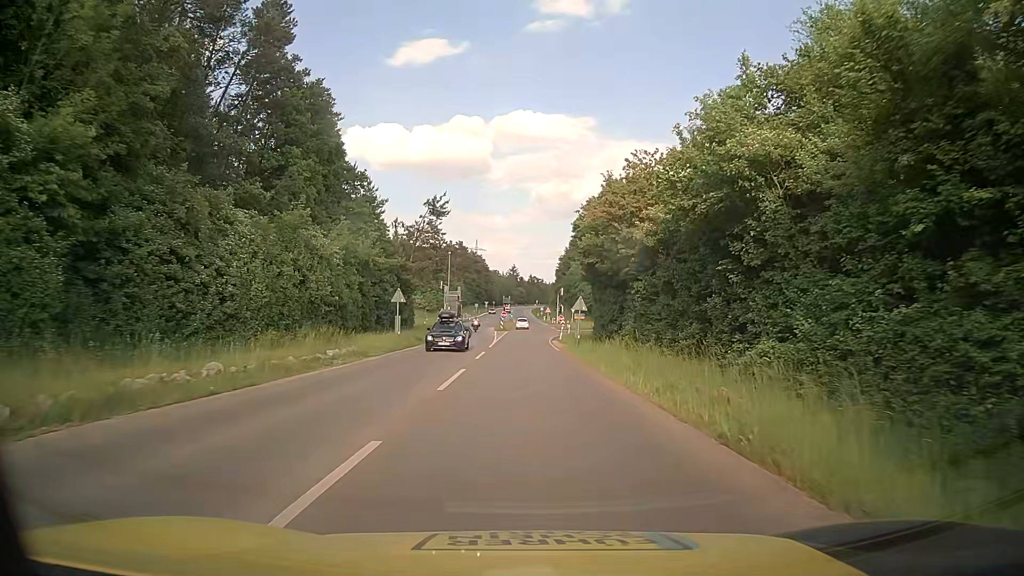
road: tertiary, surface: asphalt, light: Day
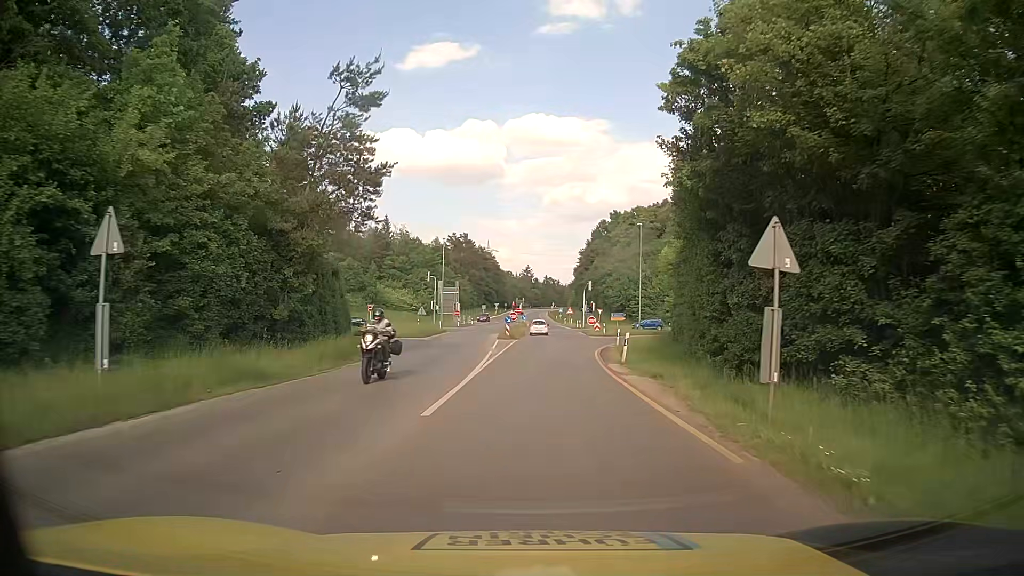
(-0.2, +27.5) m; -1°
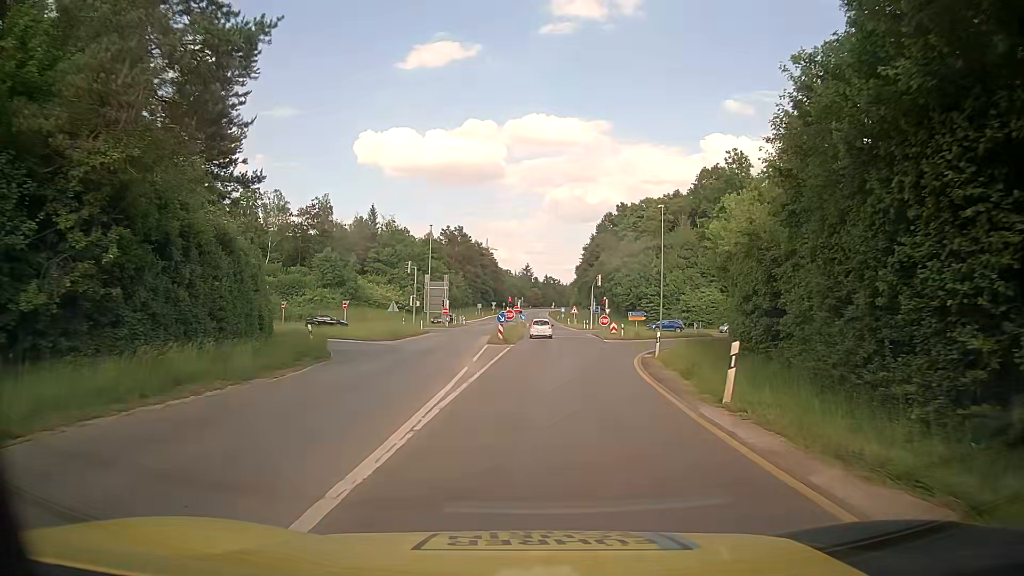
(0.0, +12.5) m; 0°
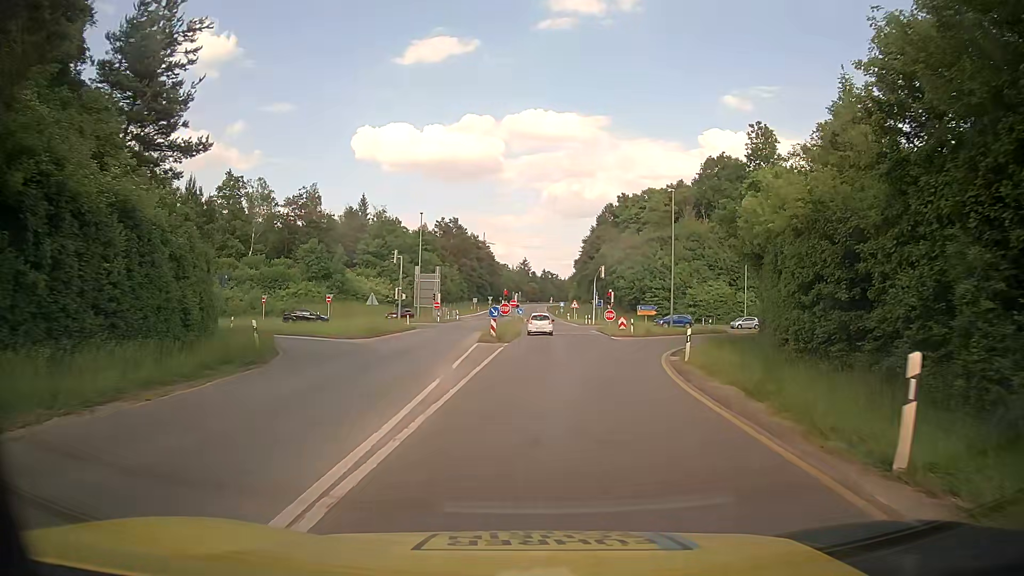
(0.0, +5.7) m; +1°
